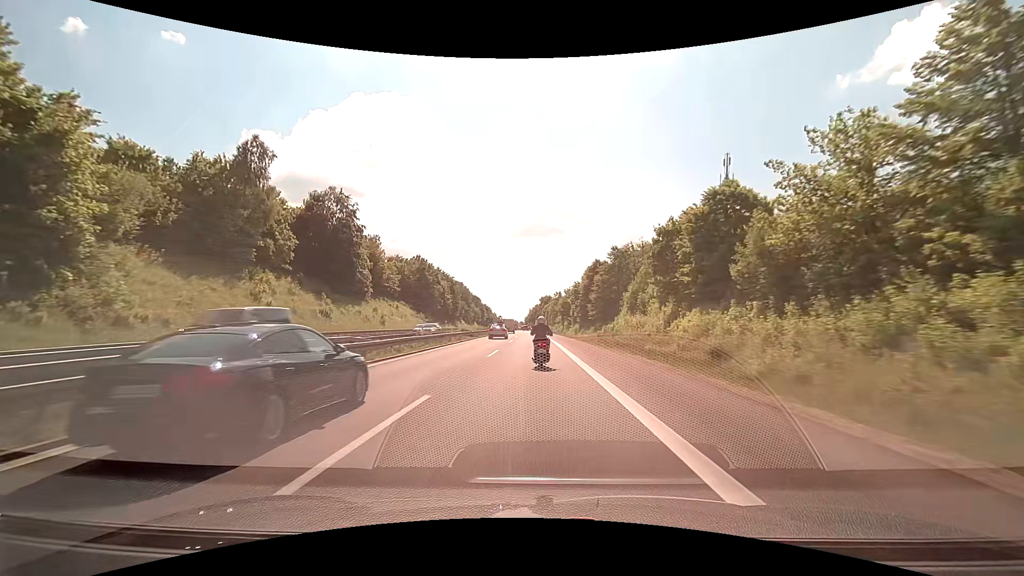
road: motorway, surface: asphalt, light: Day
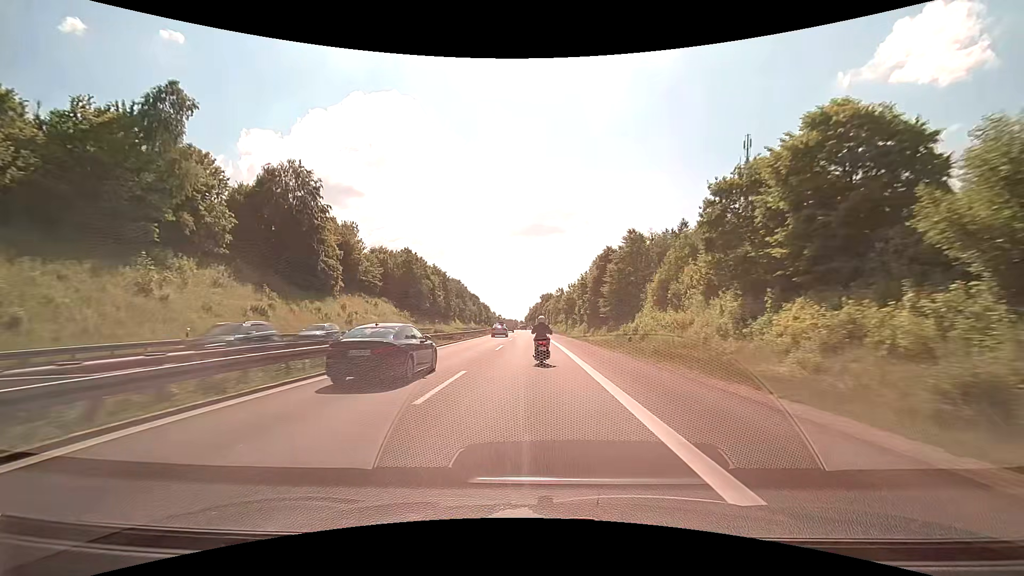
(0.0, +13.1) m; 0°
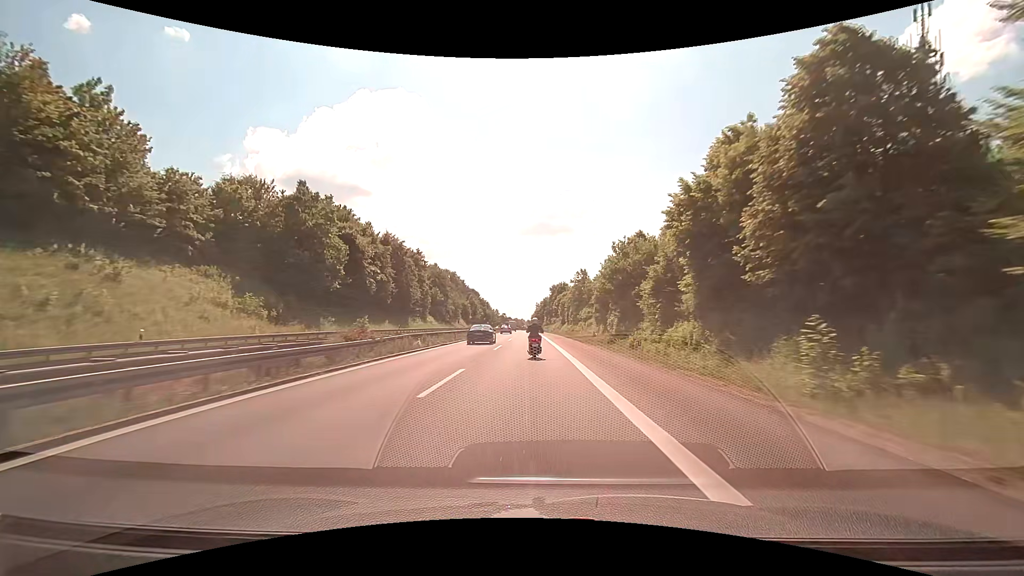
(-0.4, +53.5) m; -1°
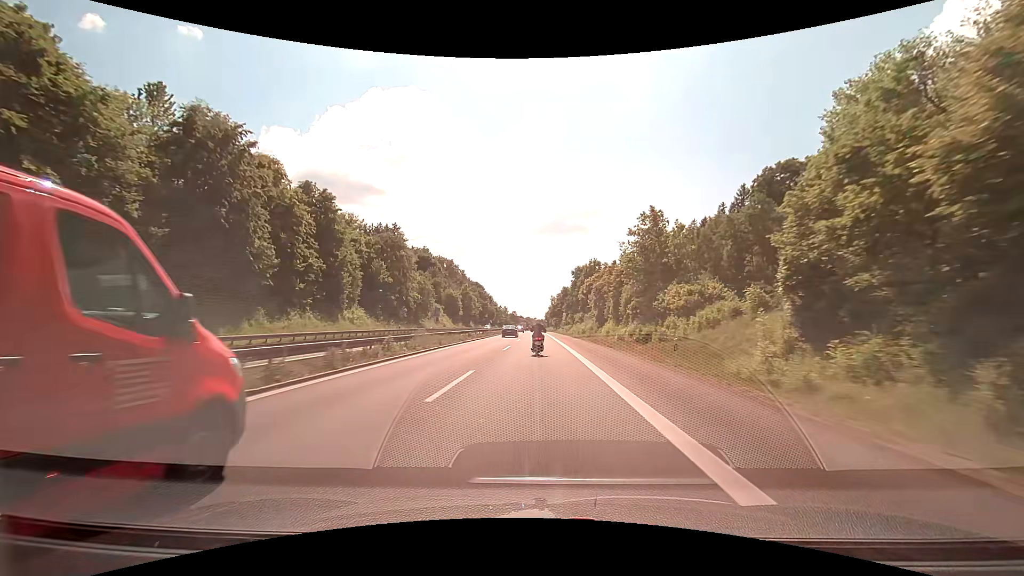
(-0.6, +54.8) m; -2°
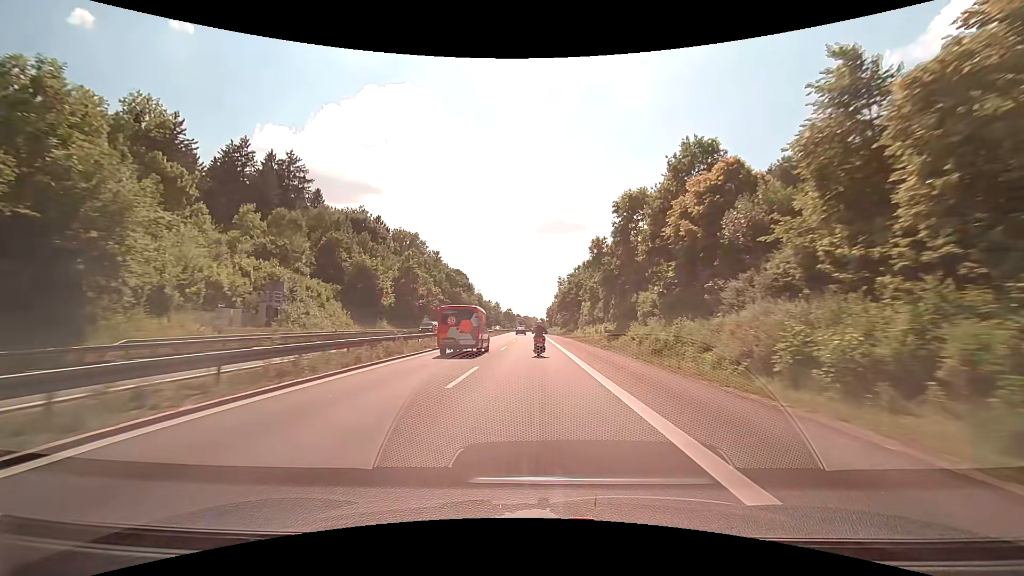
(+0.2, +70.3) m; 0°
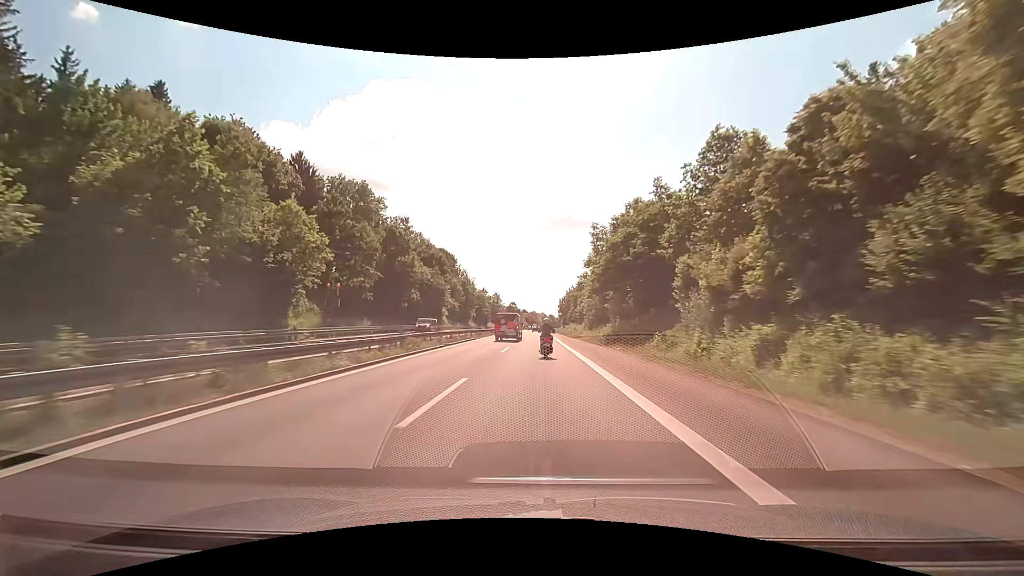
(-0.4, +58.6) m; -1°
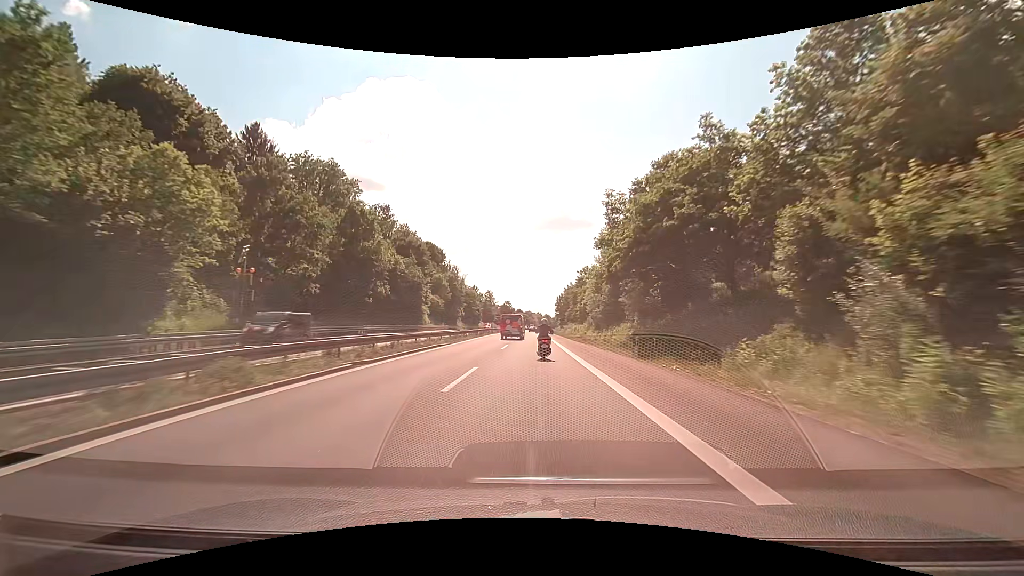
(0.0, +14.6) m; 0°
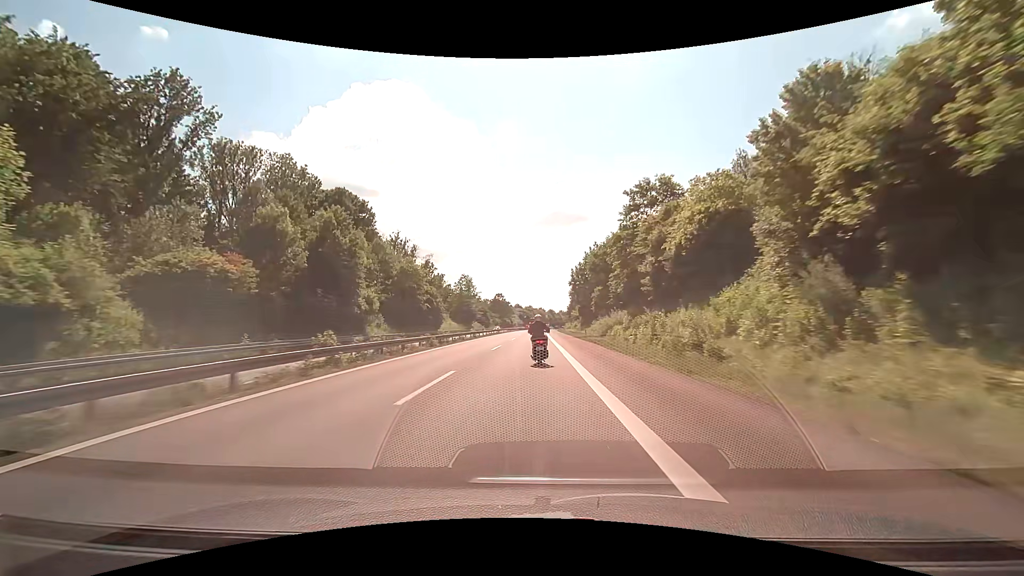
(+0.4, +73.8) m; 0°
(0, +10) (0, +20) (0, +30) (0, +40) (0, +50) (0, +60) (0, +70) (0, +80) (0, +90) (0, +100) m
